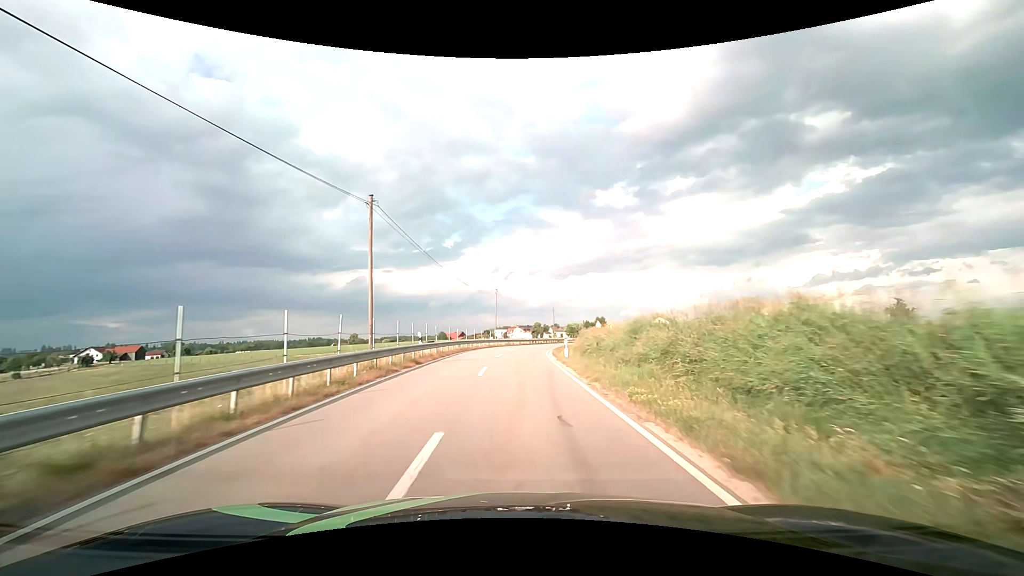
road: tertiary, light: Day
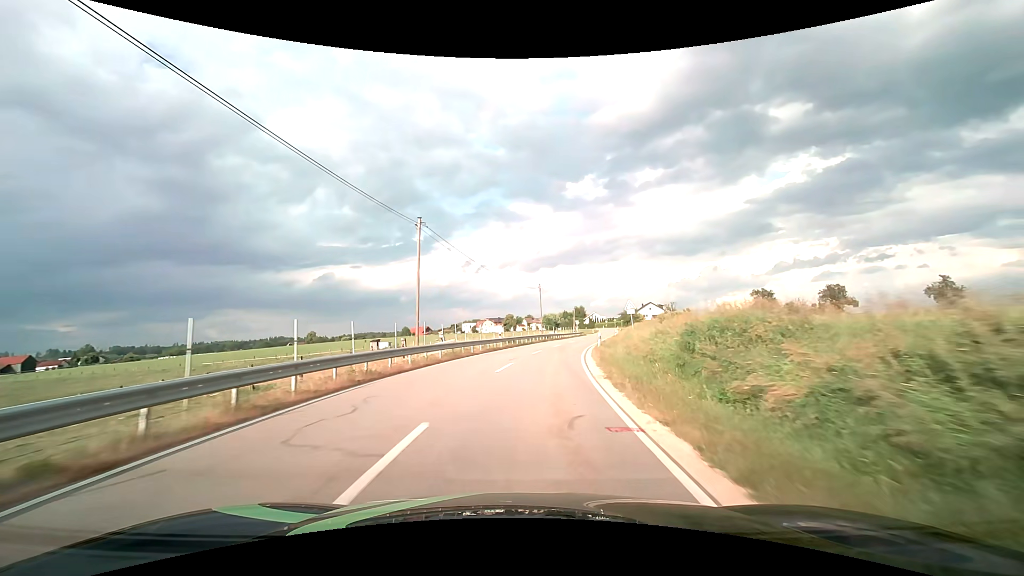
(+0.4, +35.3) m; +3°
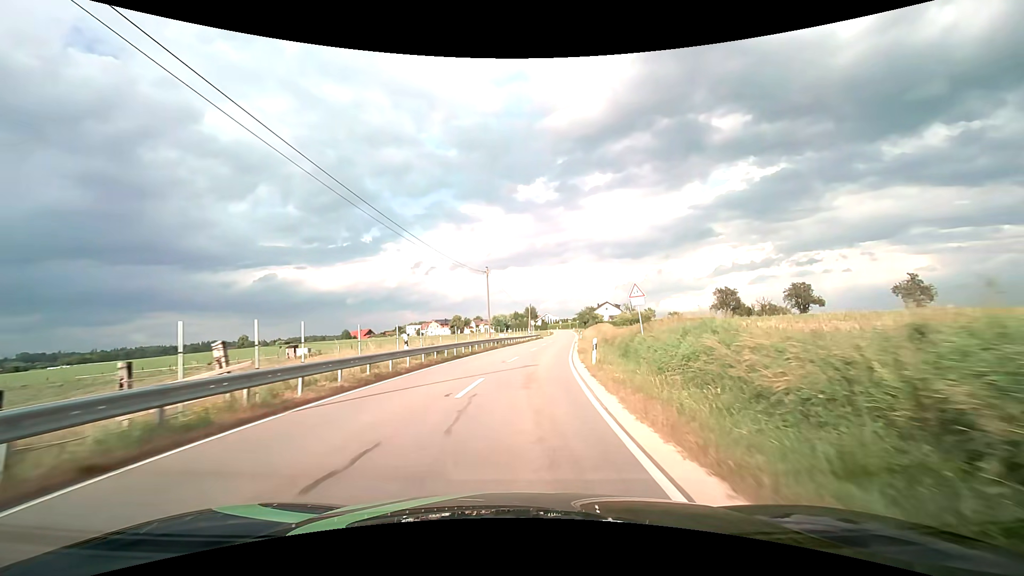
(+0.9, +17.2) m; +6°
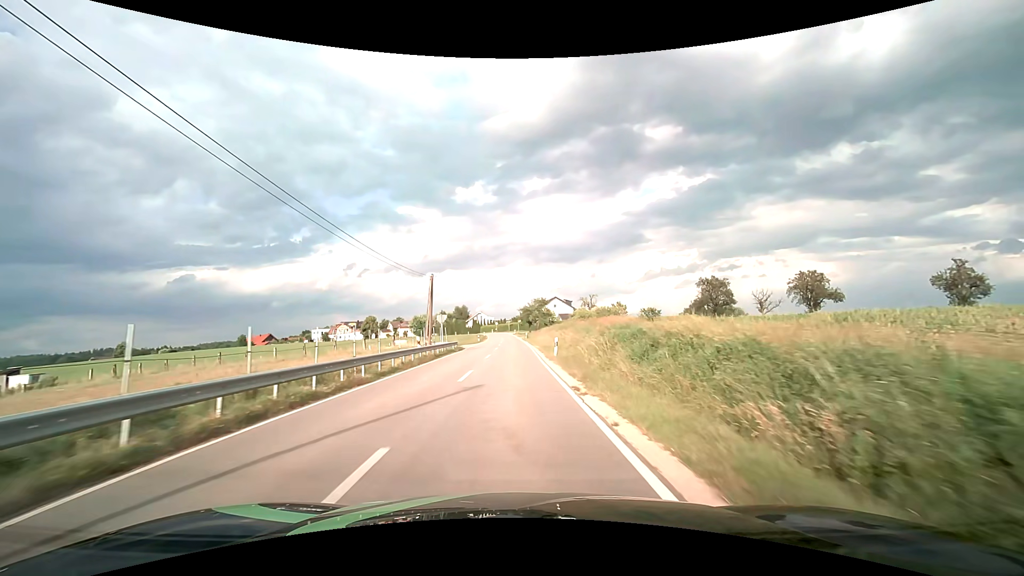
(+3.3, +44.1) m; +7°
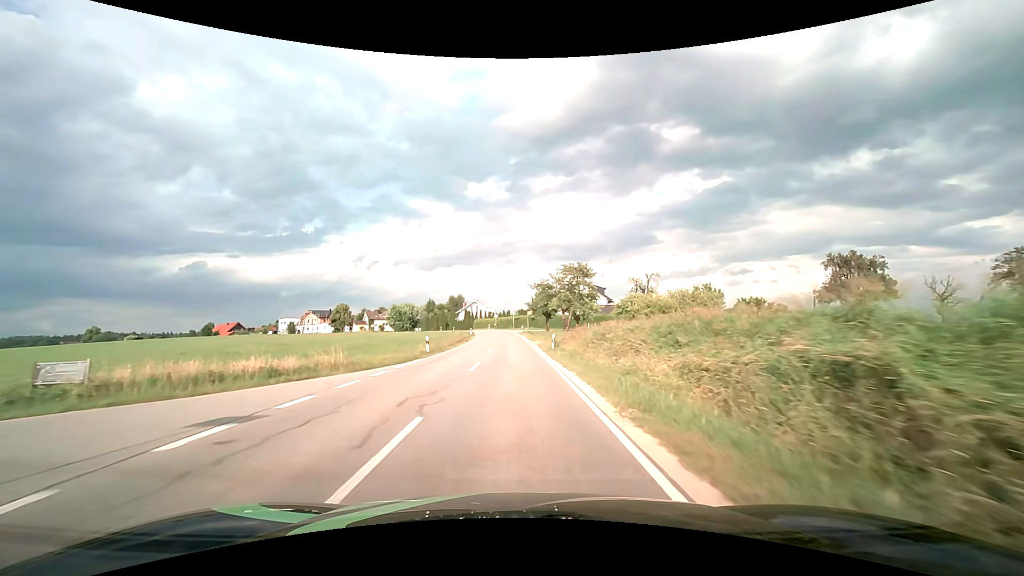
(-0.4, +46.7) m; -1°
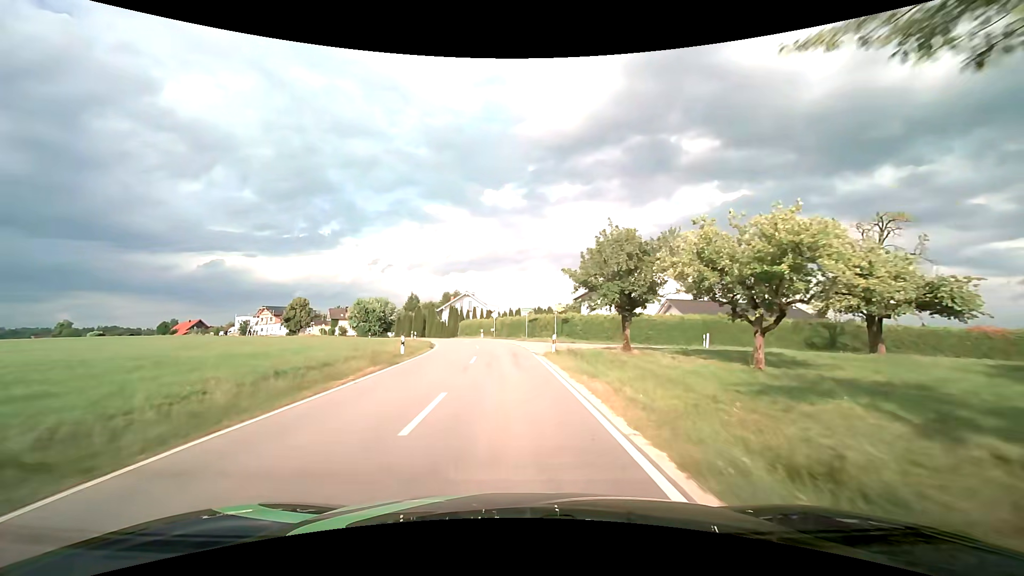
(-0.6, +45.5) m; -2°
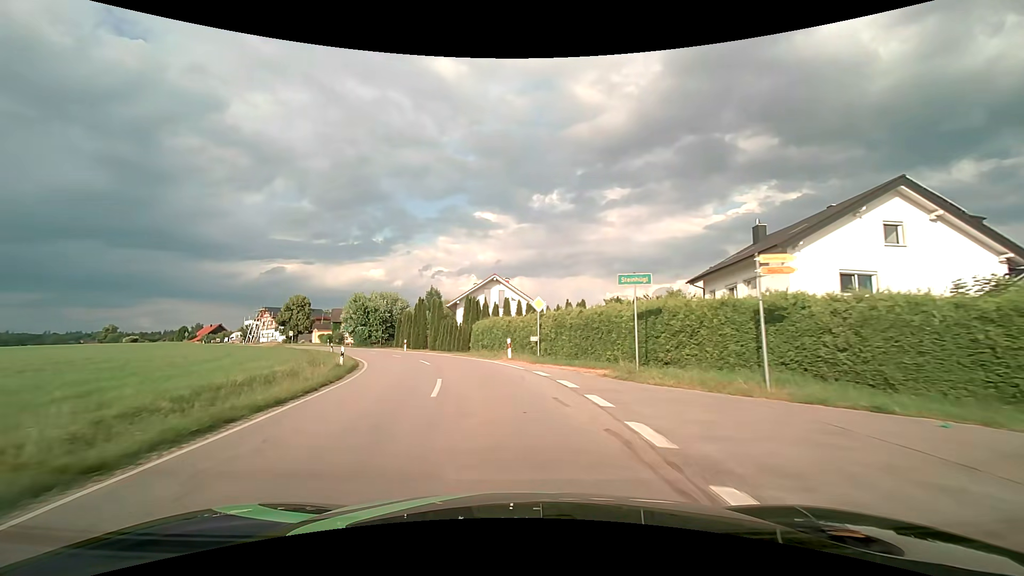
(-0.8, +32.4) m; -5°
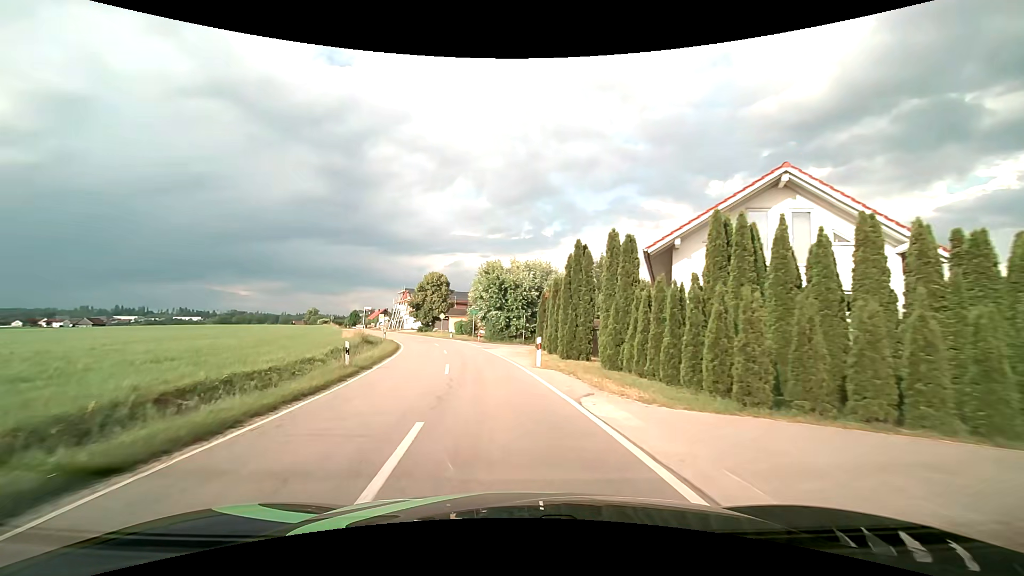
(-5.1, +31.1) m; -19°
(0, +10) (-2, +20) (-3, +30) (-5, +40) (-8, +49) (-11, +59) (-15, +68) (-19, +77) (-23, +86) (-27, +95) m
